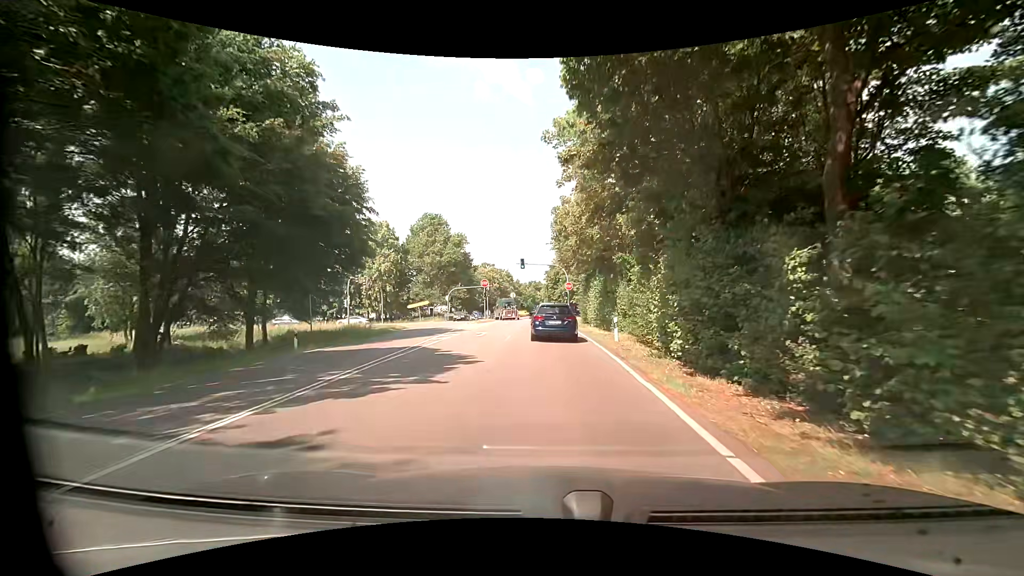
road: tertiary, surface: asphalt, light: Day
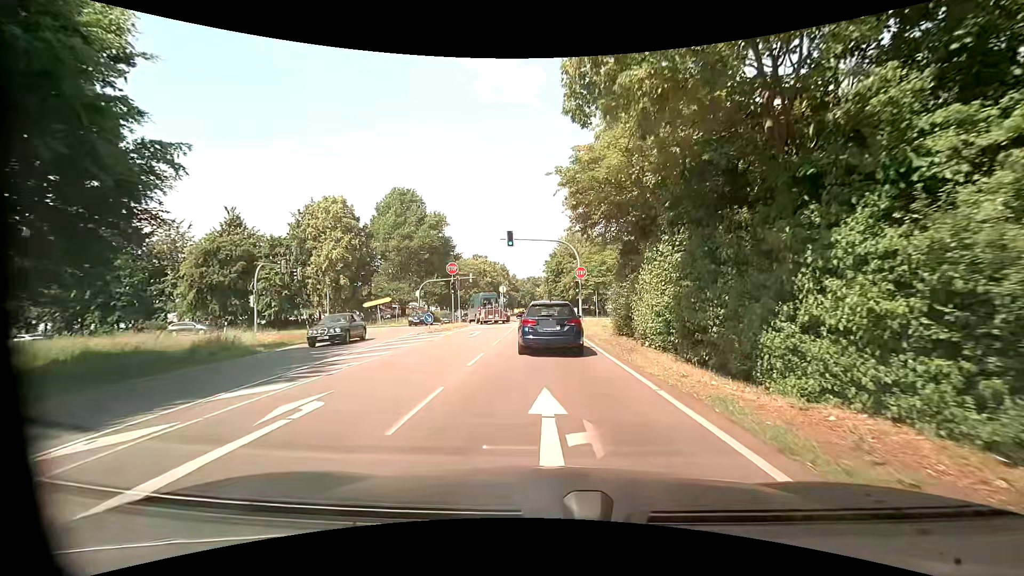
(+0.1, +20.1) m; +1°
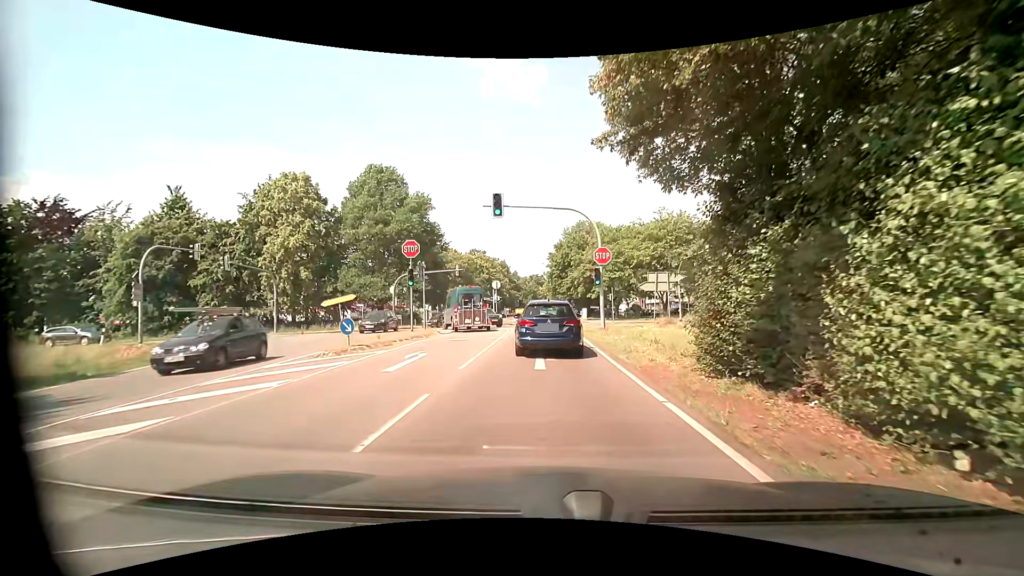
(-0.1, +12.6) m; +1°
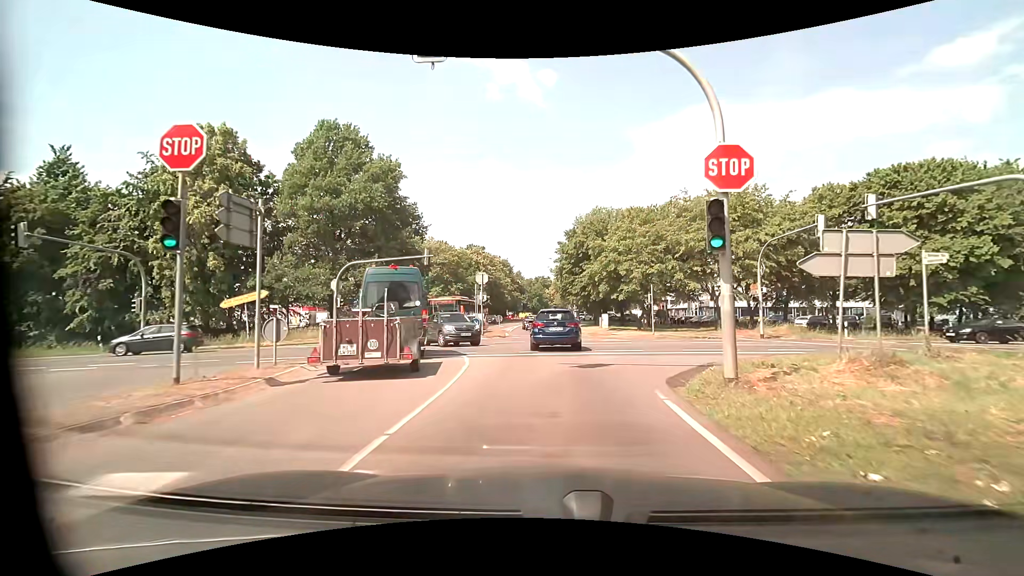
(-0.9, +17.2) m; -3°
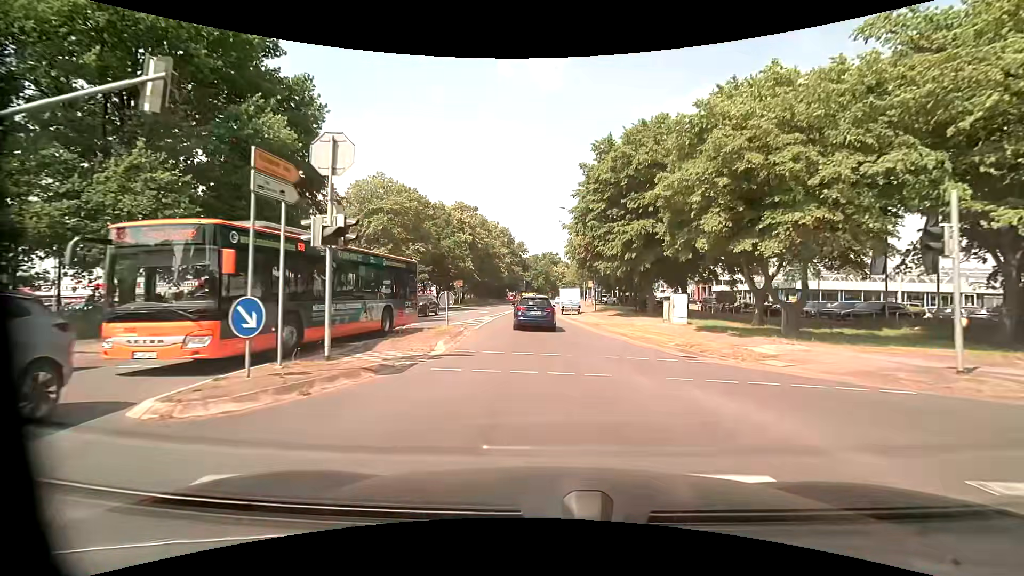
(-0.2, +26.8) m; -1°
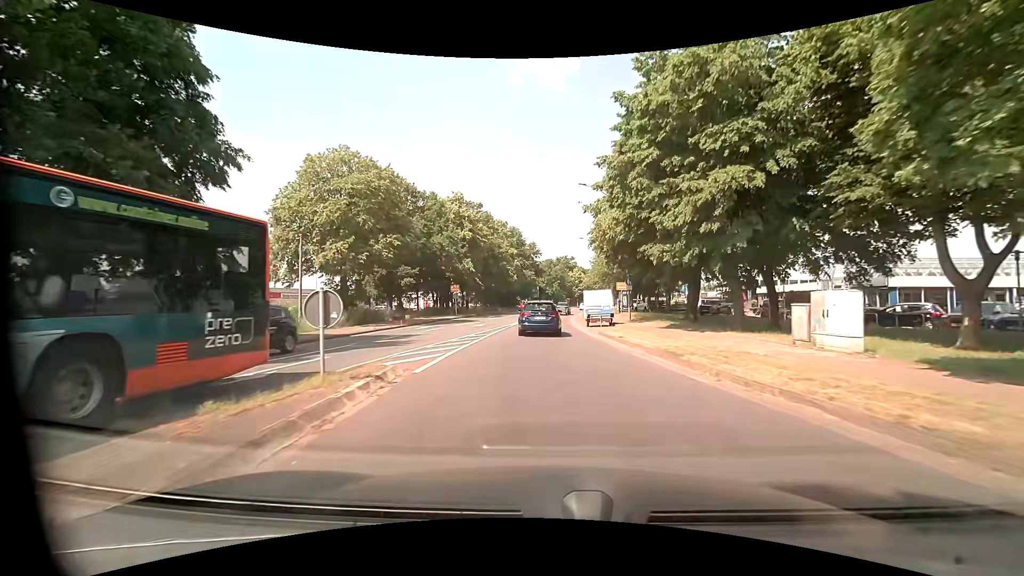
(-0.2, +12.1) m; -1°
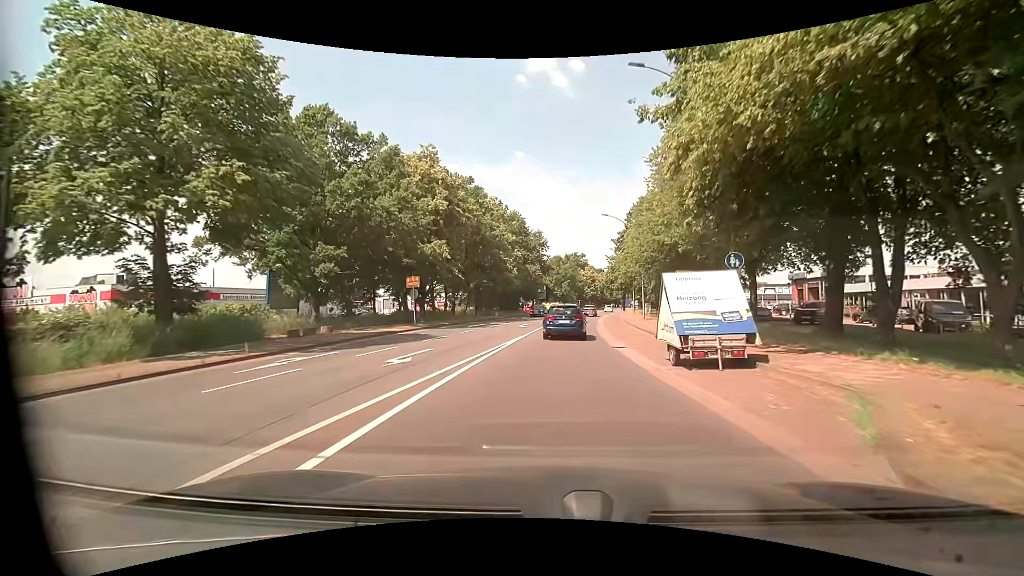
(-0.5, +18.9) m; -2°
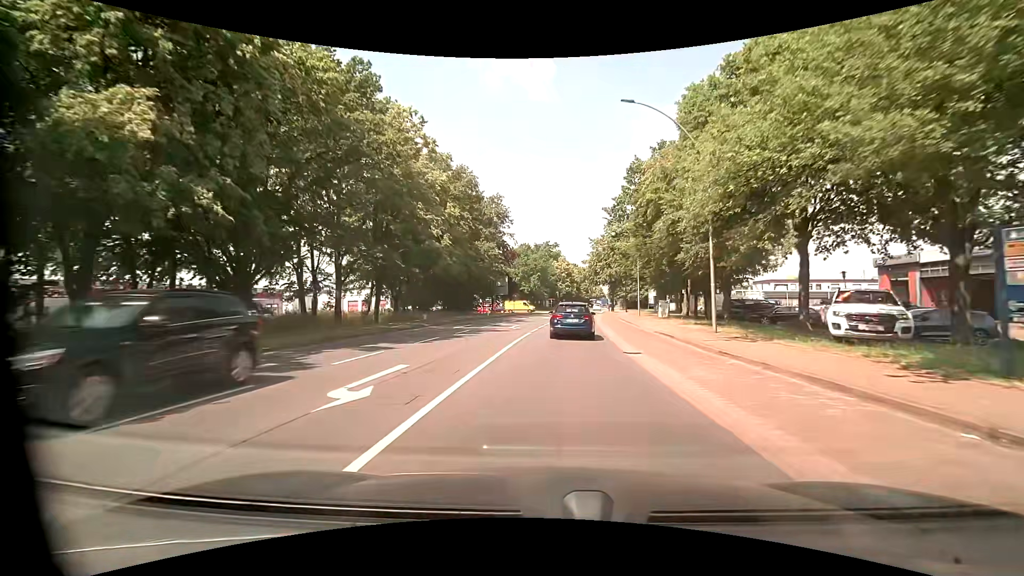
(+0.9, +27.3) m; +4°
(0, +10) (0, +20) (+1, +30) (+2, +40) (+3, +50) (+4, +60) (+5, +70) (+6, +80) (+8, +90) (+9, +100) m
